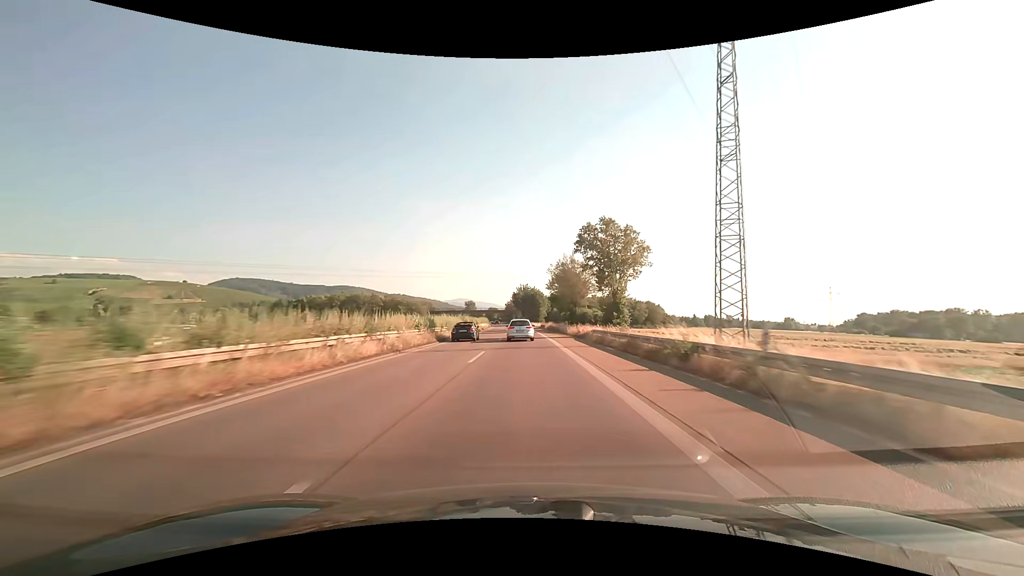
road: trunk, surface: asphalt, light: Day
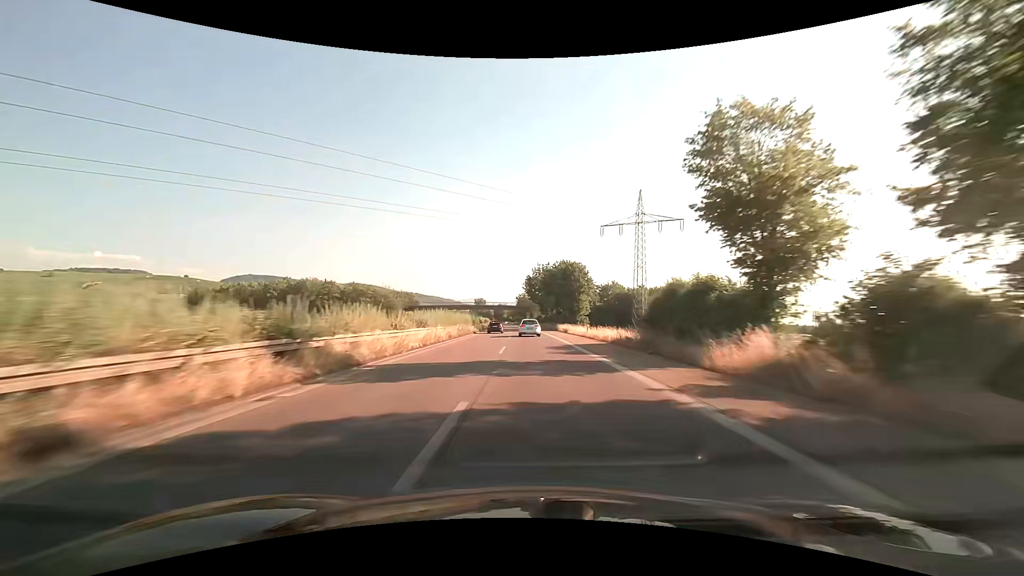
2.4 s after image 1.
(-1.9, +68.1) m; -2°
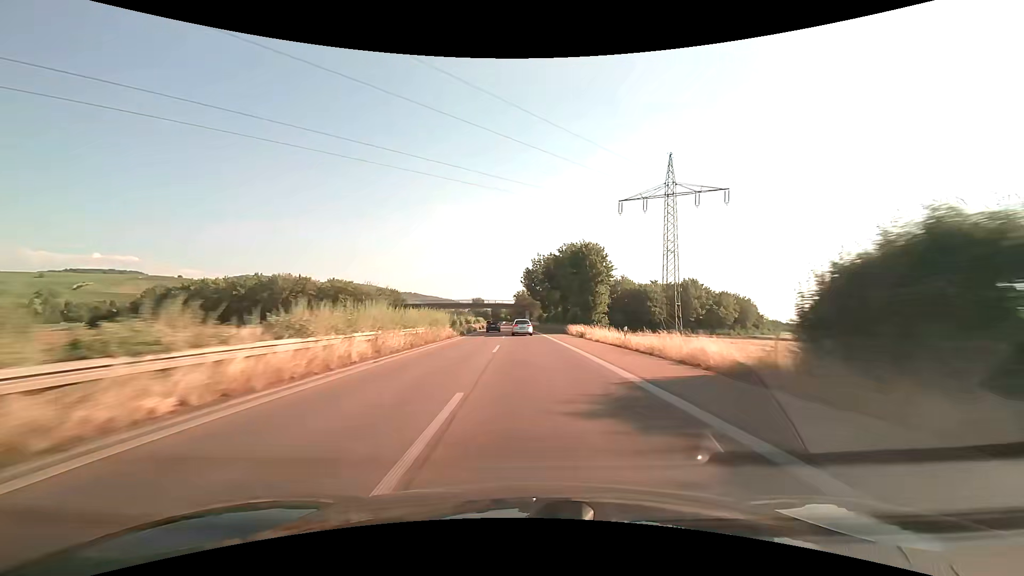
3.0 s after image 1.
(+0.1, +17.0) m; 0°
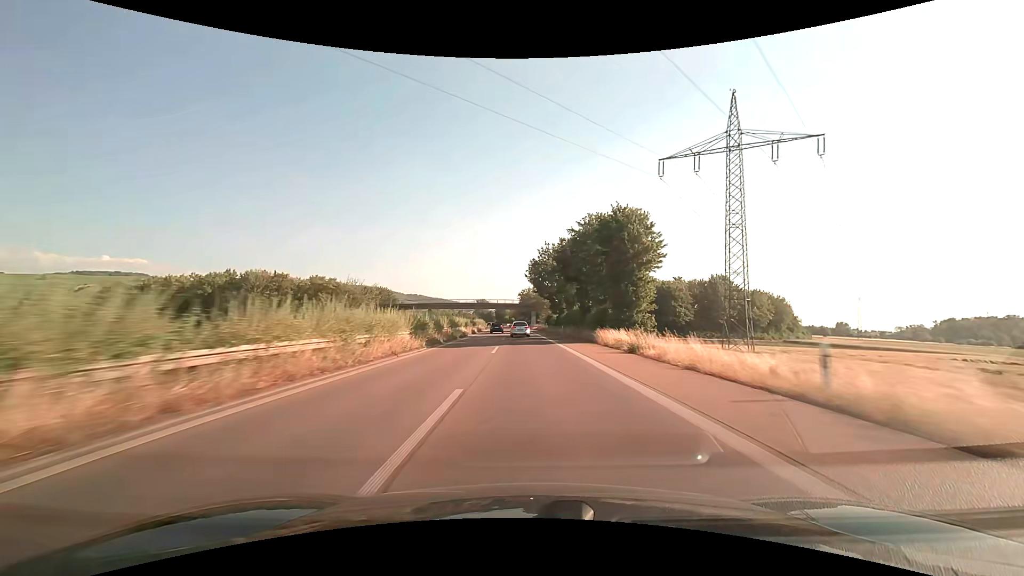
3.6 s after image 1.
(-0.1, +17.2) m; -1°
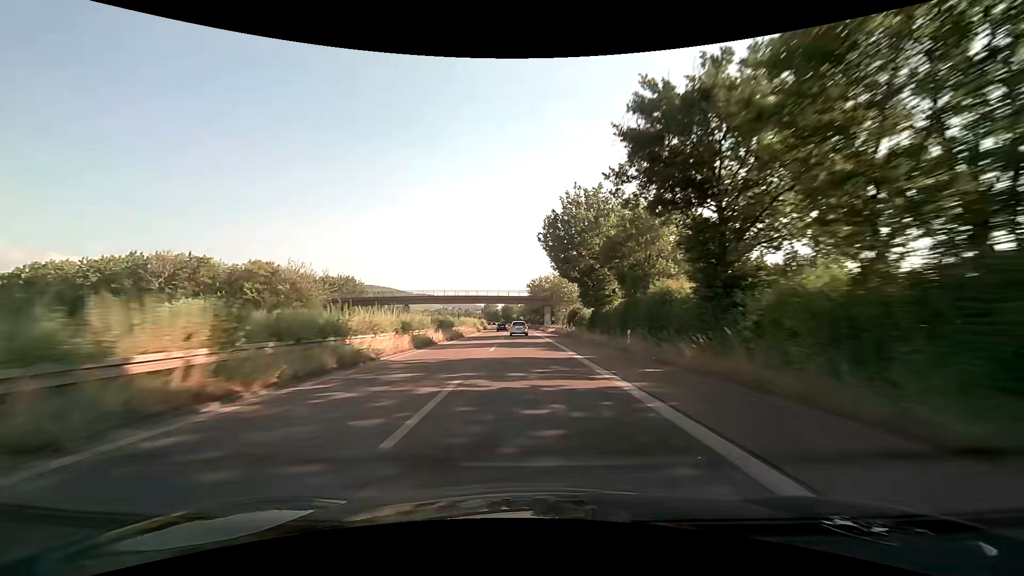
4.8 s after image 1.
(-0.4, +35.0) m; -1°
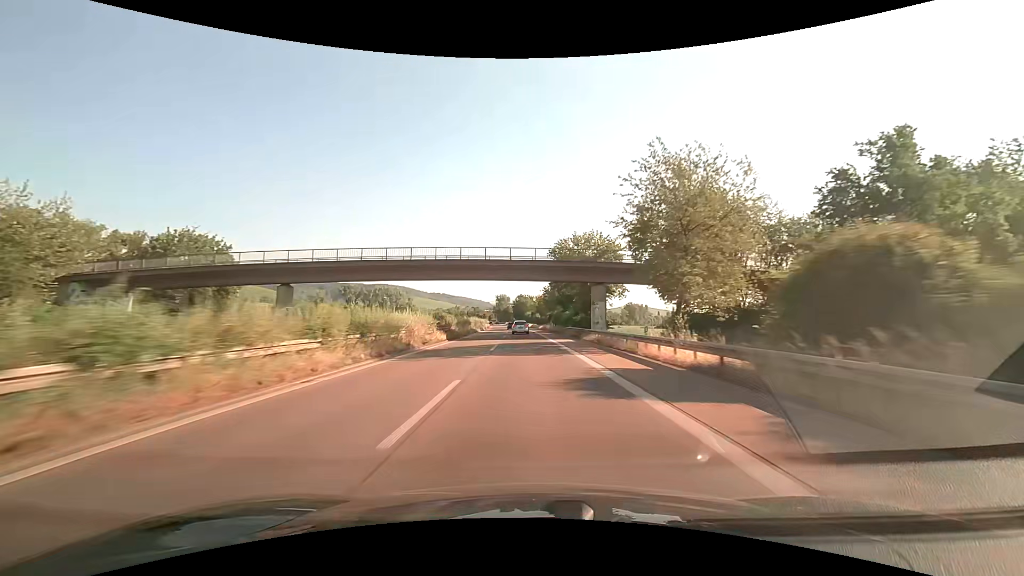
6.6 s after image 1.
(-1.0, +53.9) m; -2°
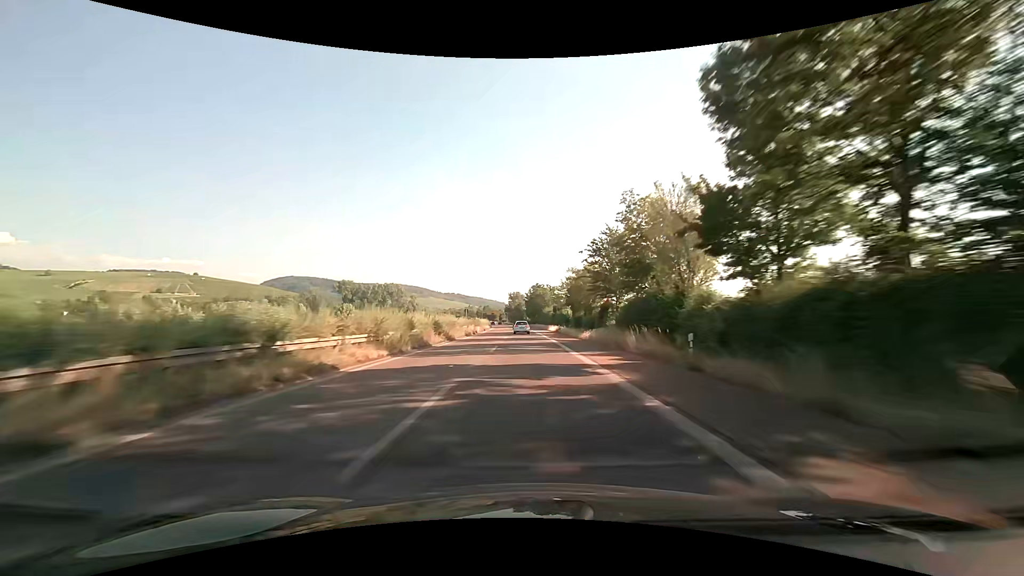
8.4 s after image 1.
(-0.7, +55.4) m; -1°
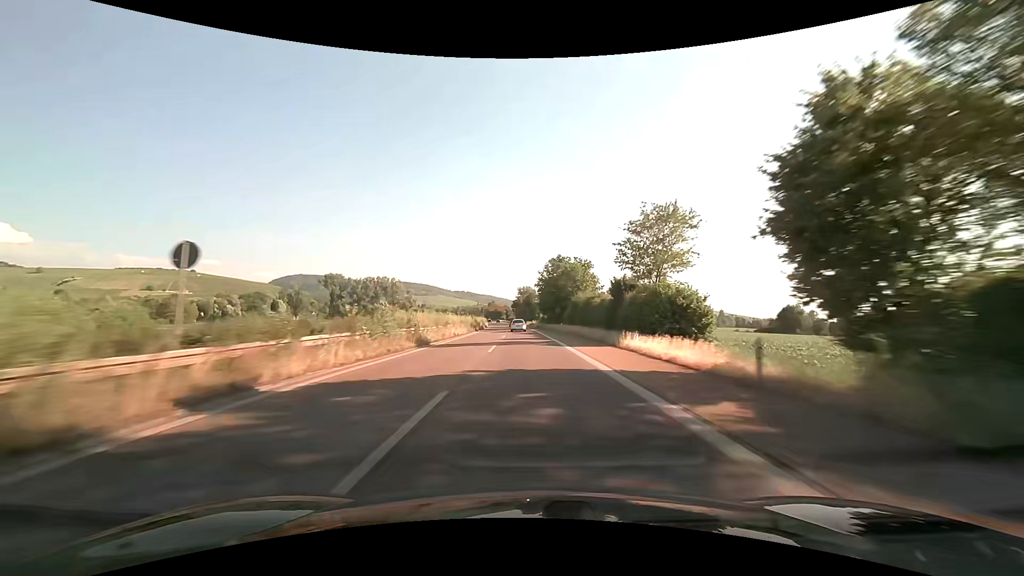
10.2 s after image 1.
(-1.2, +54.9) m; -2°
(0, +10) (0, +20) (0, +30) (0, +40) (-1, +50) (-1, +60) (-1, +70) (-2, +80) (-2, +90) (-2, +100) m
